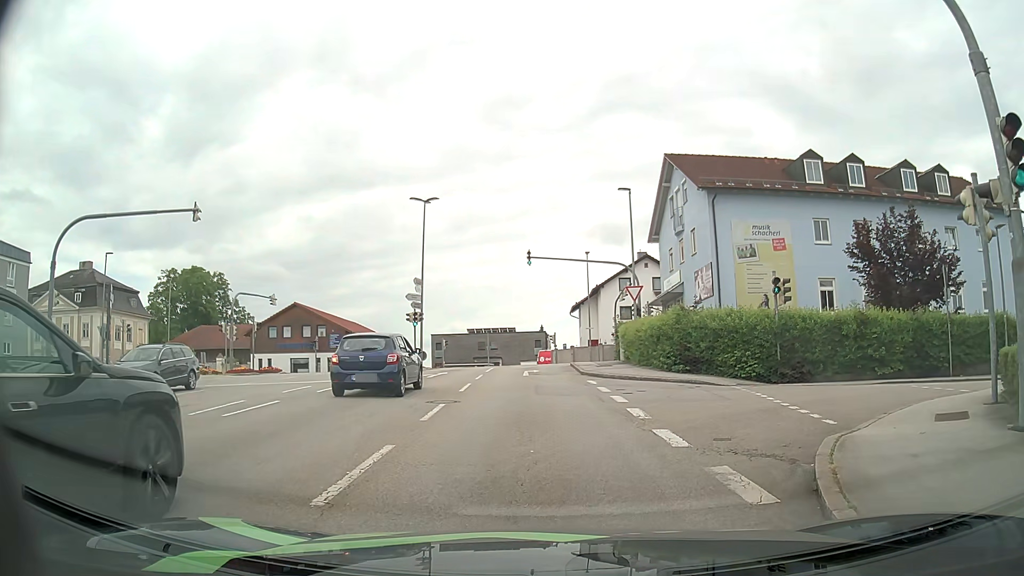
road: tertiary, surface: asphalt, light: Day
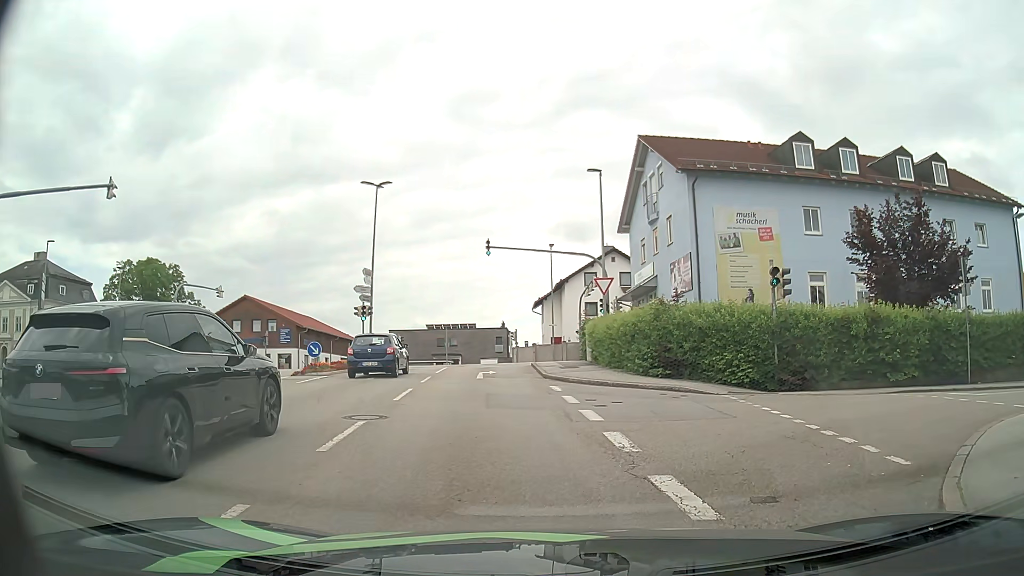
(+0.1, +3.3) m; +5°
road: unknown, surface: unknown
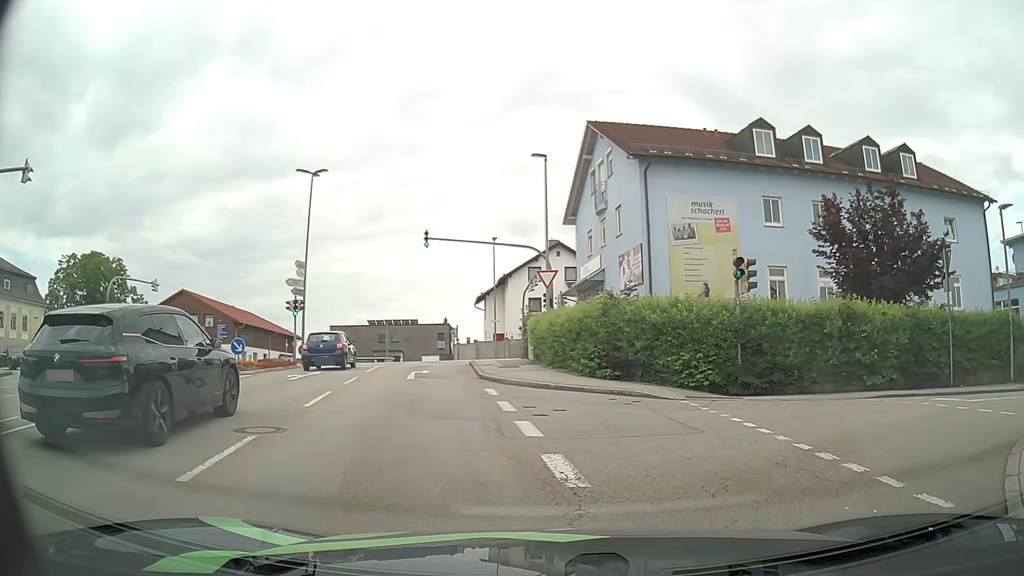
(0.0, +2.0) m; +3°
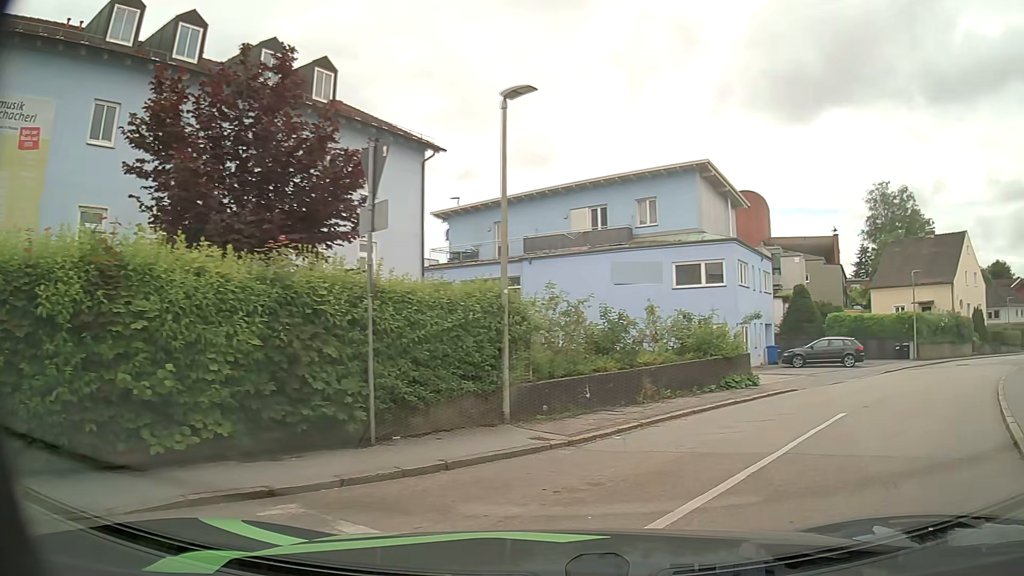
(+4.2, +9.6) m; +52°
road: residential
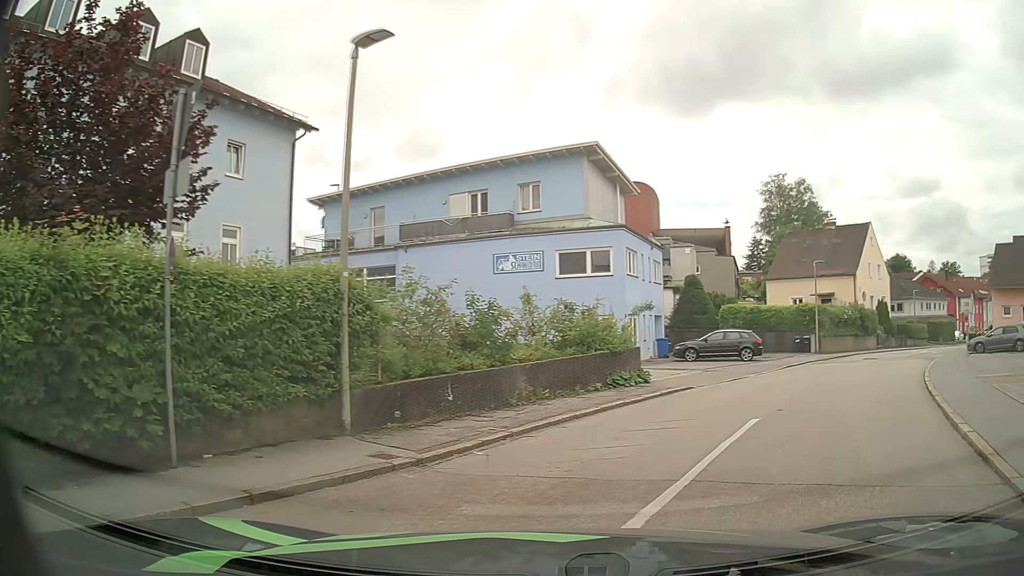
(+0.1, +1.8) m; +10°
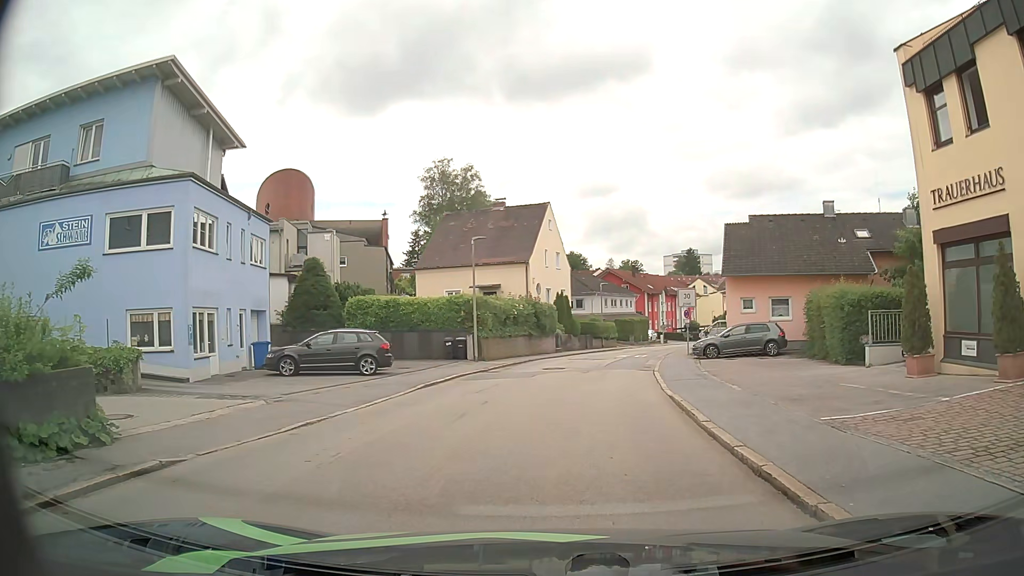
(+3.1, +9.5) m; +28°
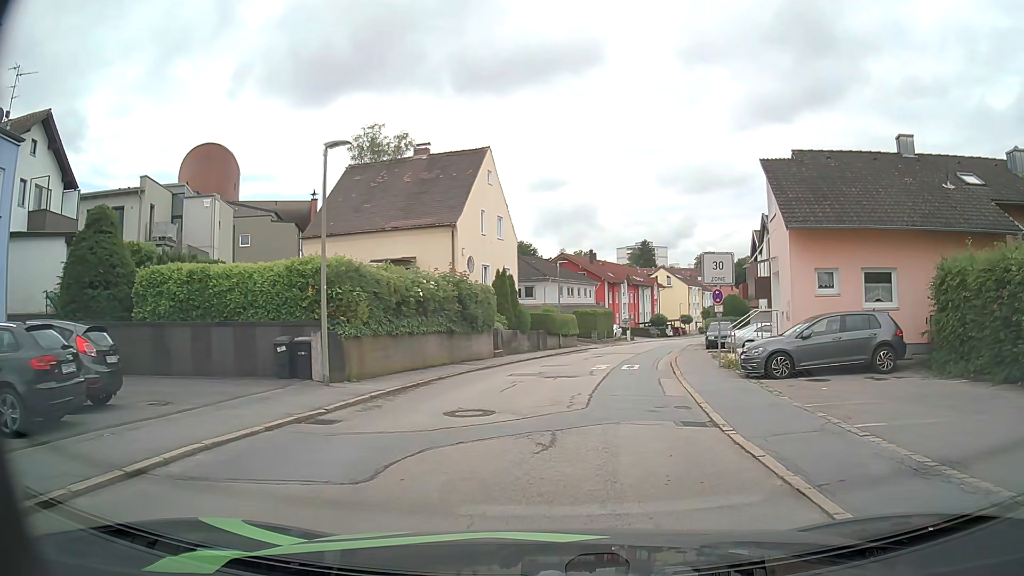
(+0.4, +14.2) m; +4°
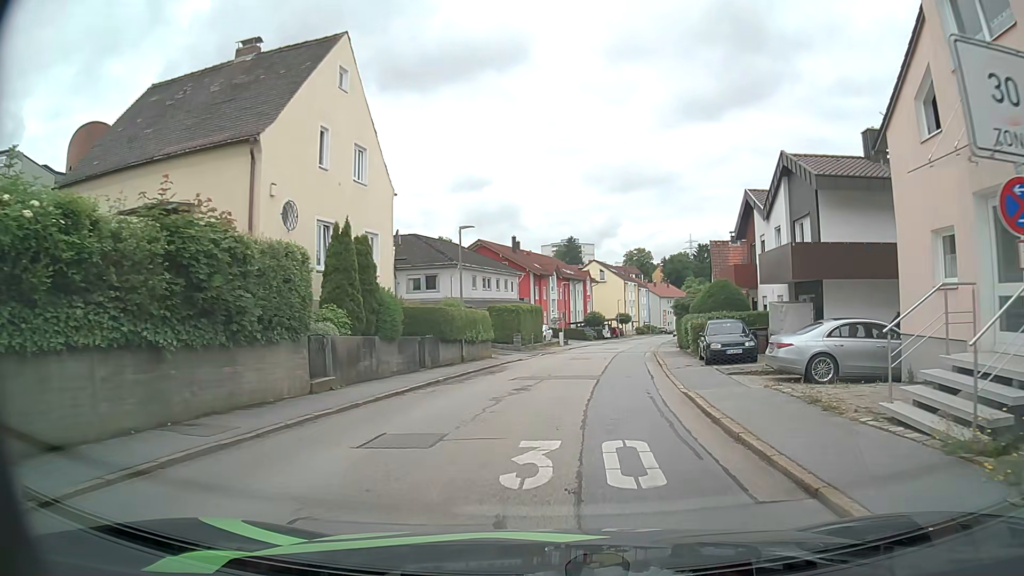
(+0.9, +15.1) m; +7°
(0, +10) (+2, +20) (+3, +30) (+5, +40) (+6, +50) (+8, +59) (+10, +69) (+12, +79) (+14, +89) (+16, +99) m
